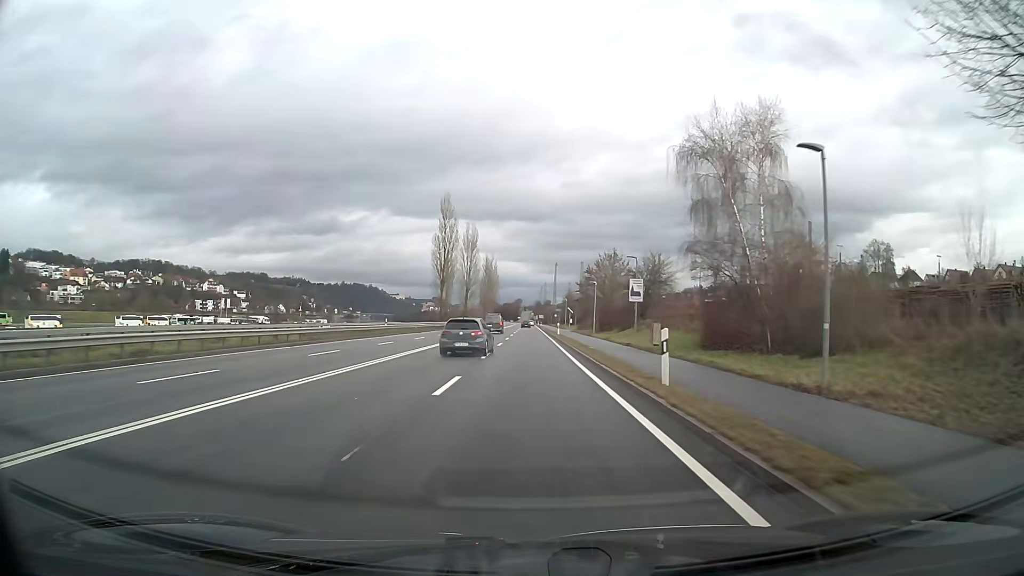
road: primary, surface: asphalt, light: Day
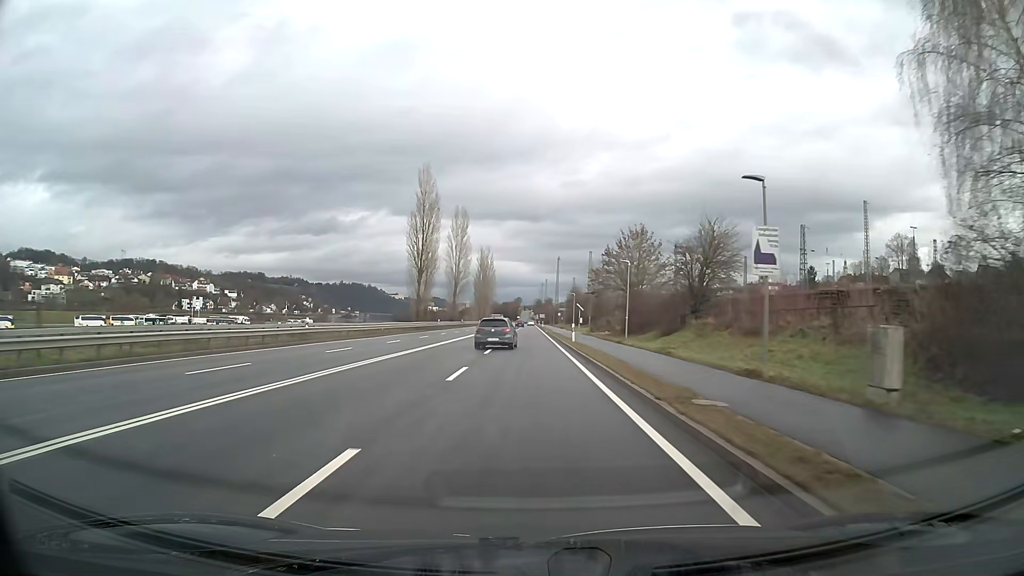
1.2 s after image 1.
(0.0, +21.5) m; 0°
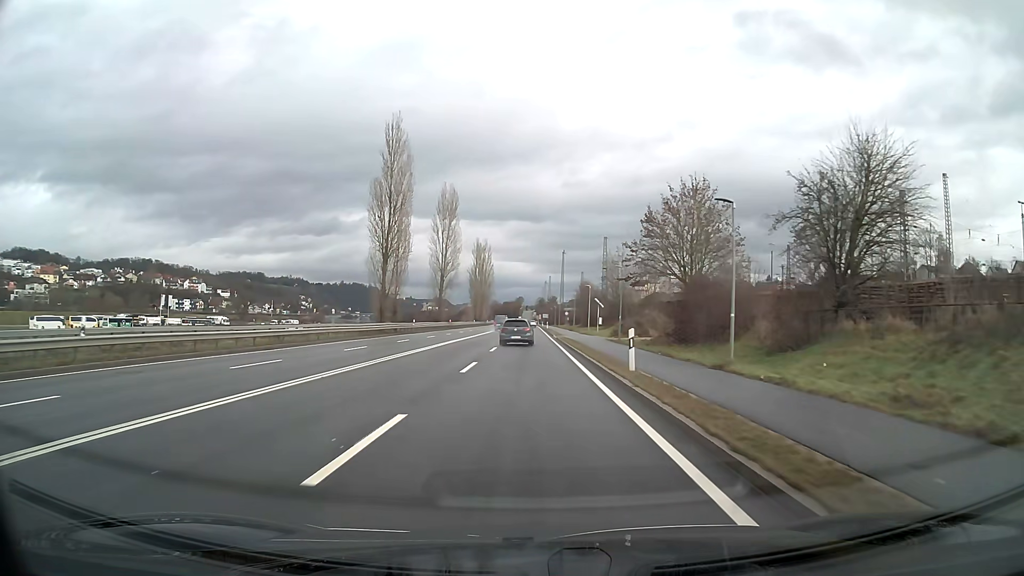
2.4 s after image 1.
(0.0, +21.5) m; 0°
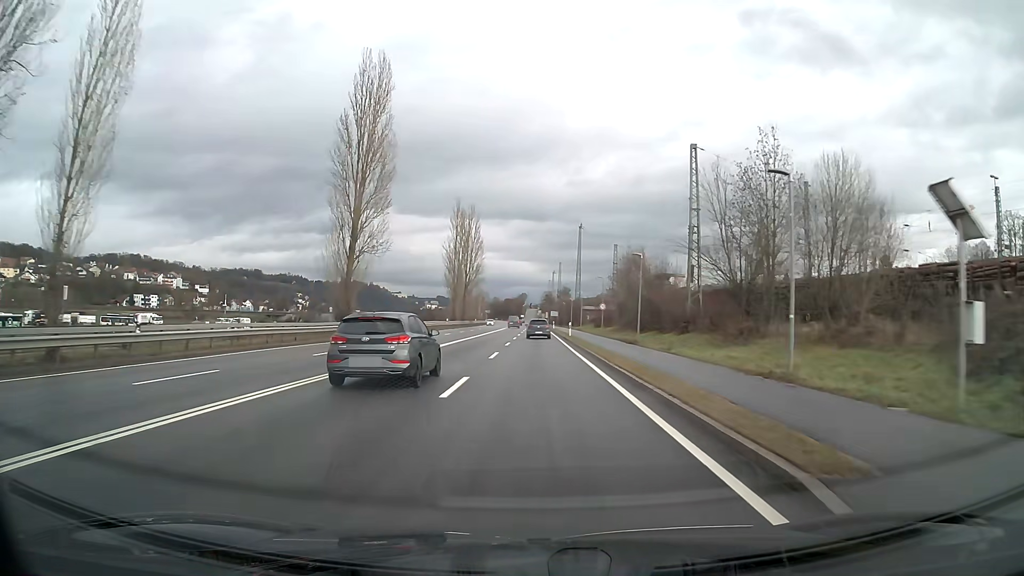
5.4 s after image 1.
(-0.2, +53.7) m; 0°
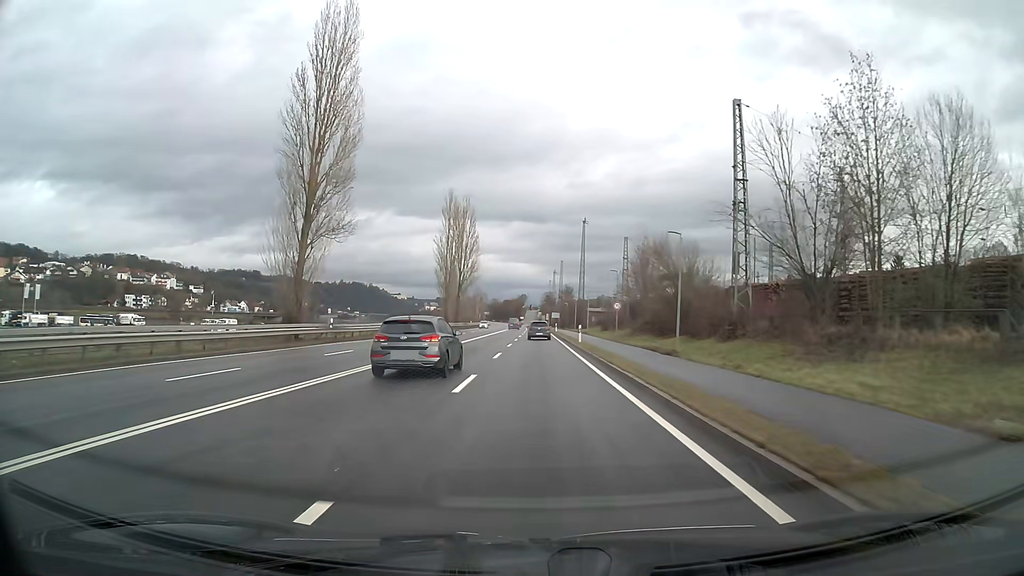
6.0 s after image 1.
(0.0, +10.8) m; 0°
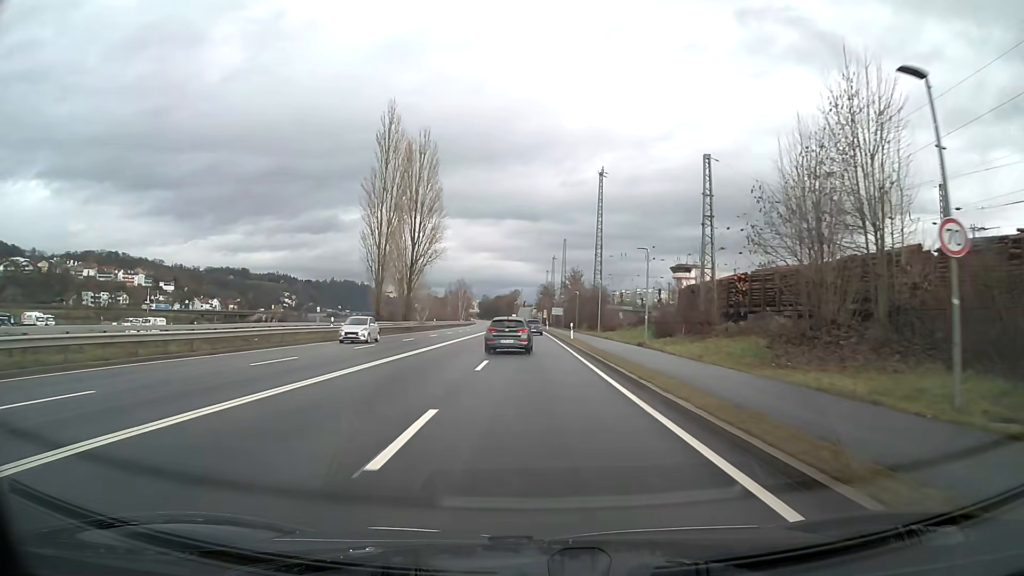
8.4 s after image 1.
(+0.1, +43.1) m; 0°
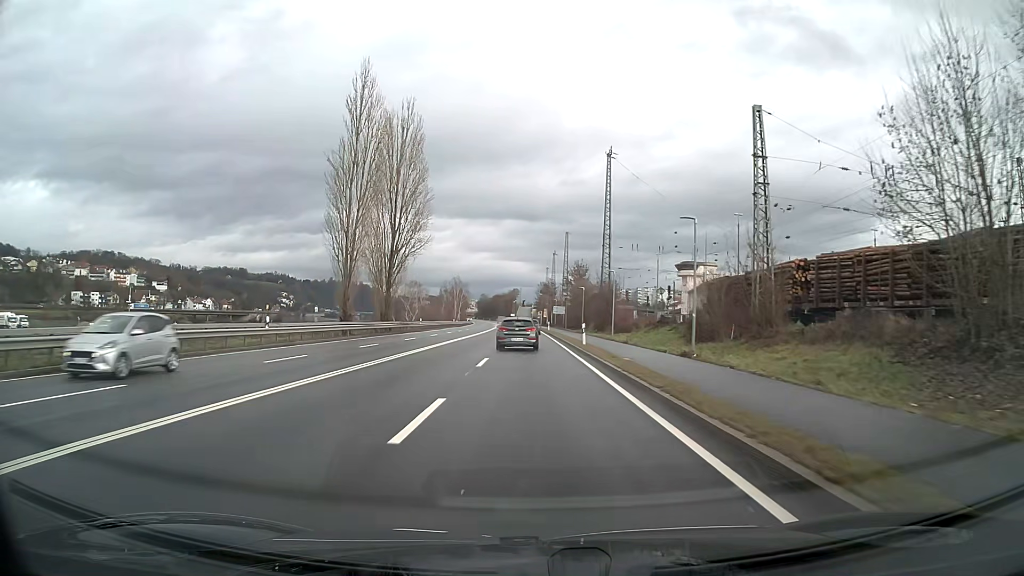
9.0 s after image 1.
(0.0, +10.8) m; 0°
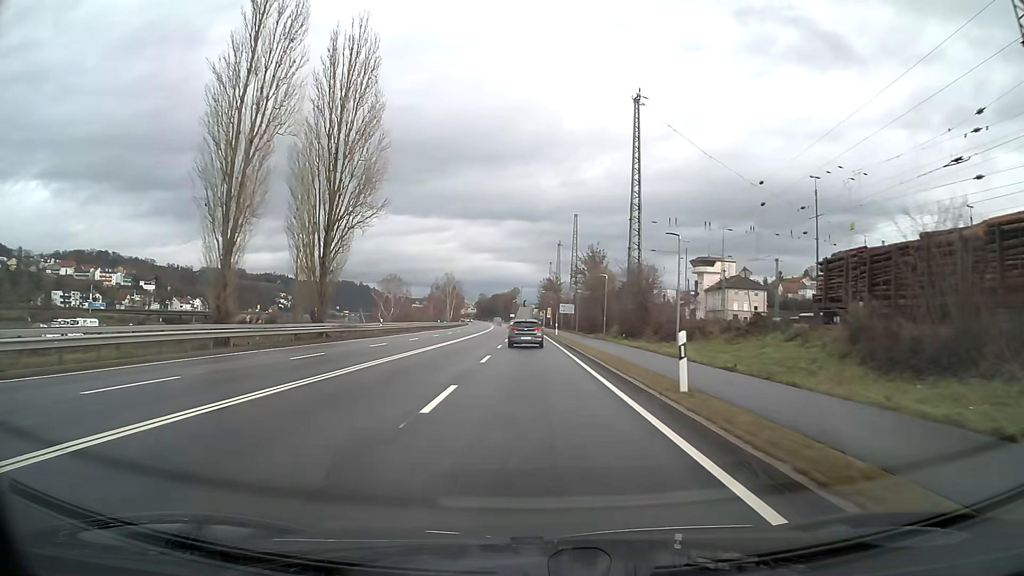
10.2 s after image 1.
(0.0, +21.6) m; 0°
